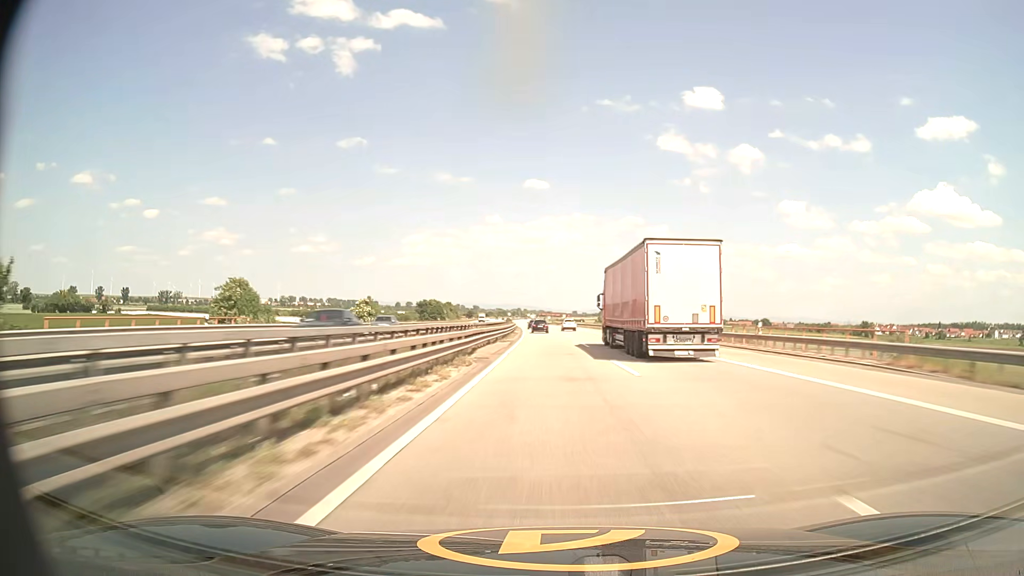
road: motorway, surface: asphalt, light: Day
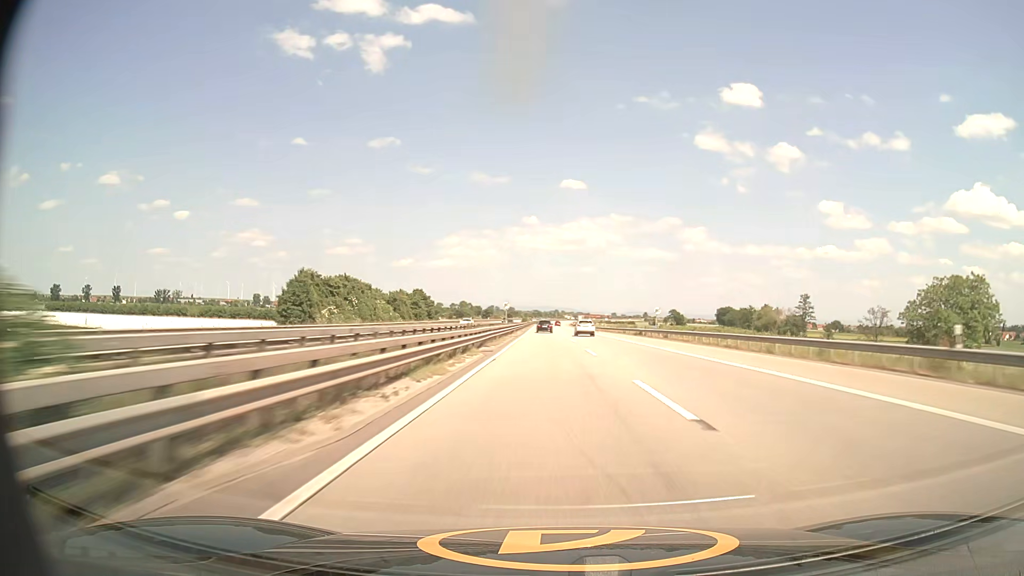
(-3.4, +116.2) m; -3°
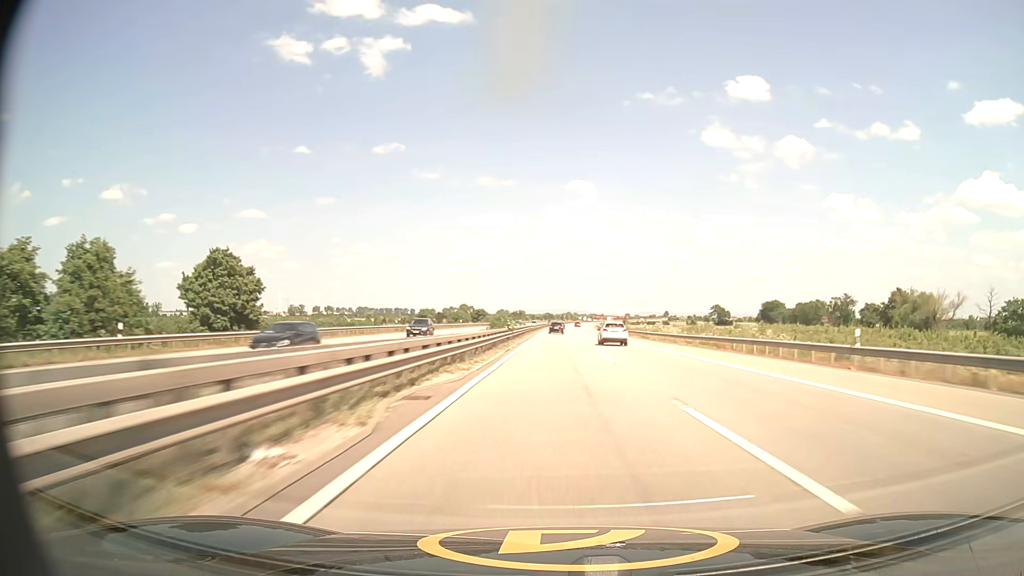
(-1.3, +92.7) m; -1°
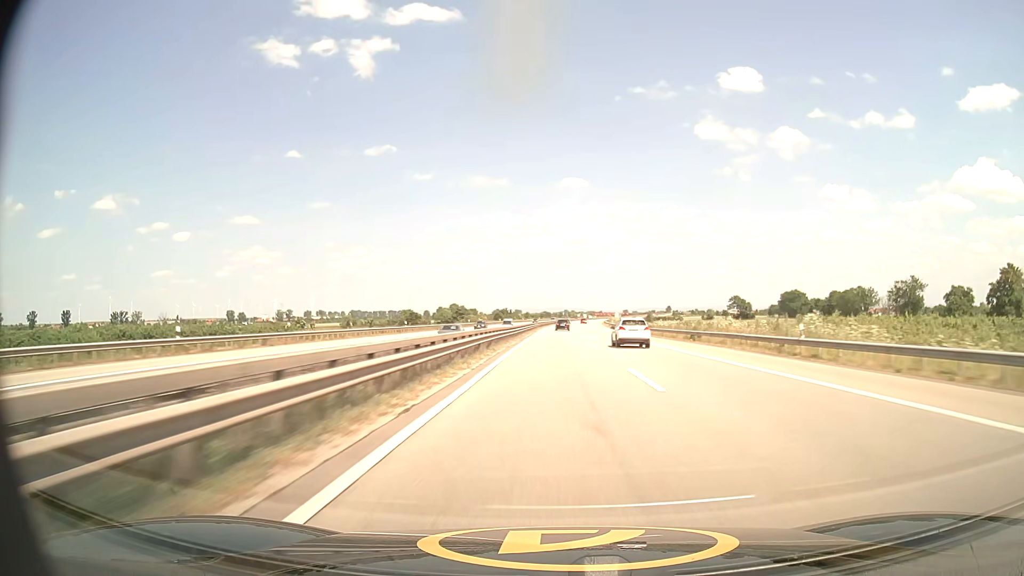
(+0.1, +46.5) m; 0°
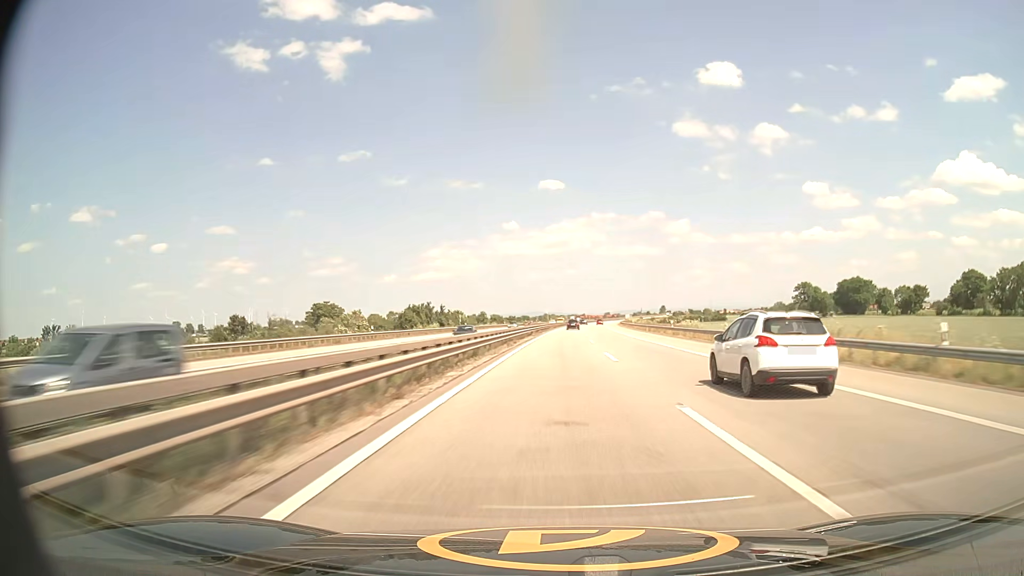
(+1.3, +116.3) m; +2°
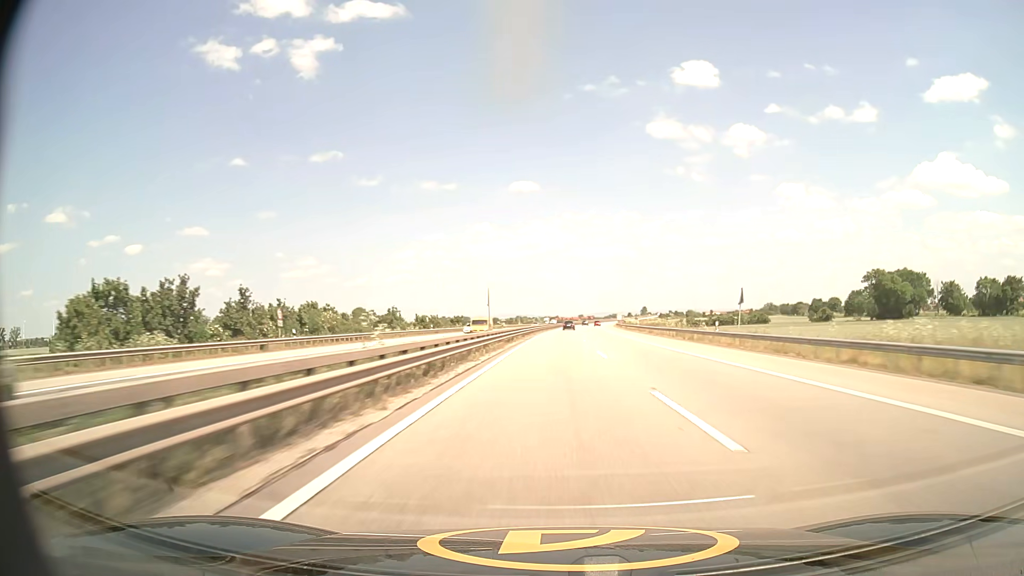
(+1.4, +69.2) m; +2°
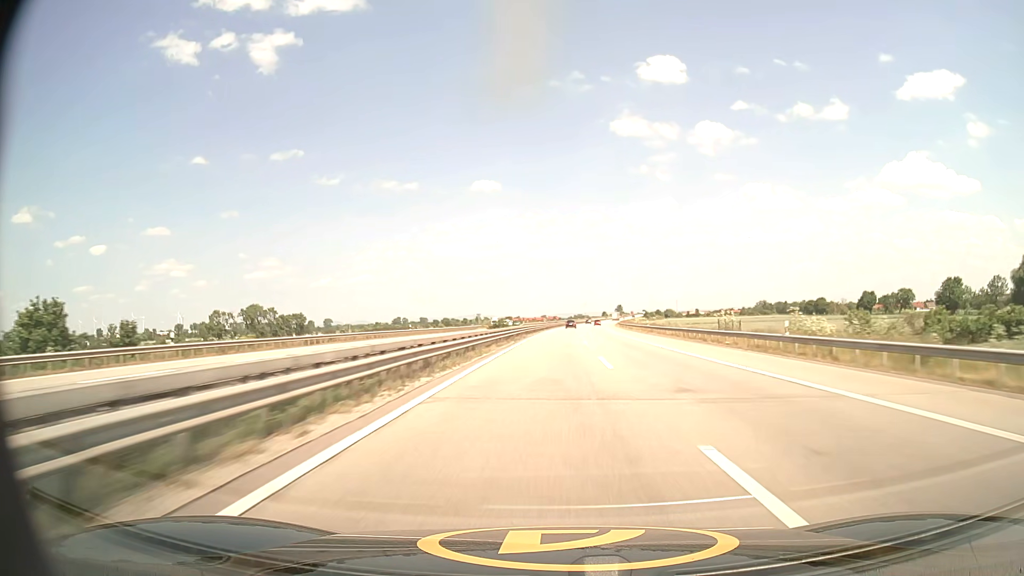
(+3.2, +114.1) m; +3°
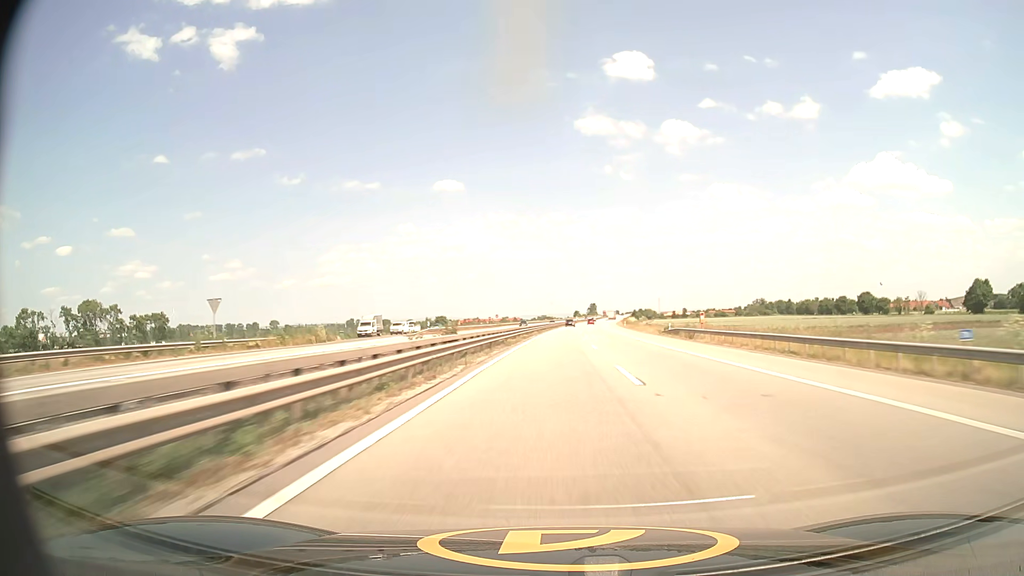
(+3.1, +112.5) m; +3°
(0, +10) (0, +20) (0, +30) (0, +40) (+1, +50) (+1, +60) (+1, +70) (+2, +80) (+2, +90) (+2, +100) m
